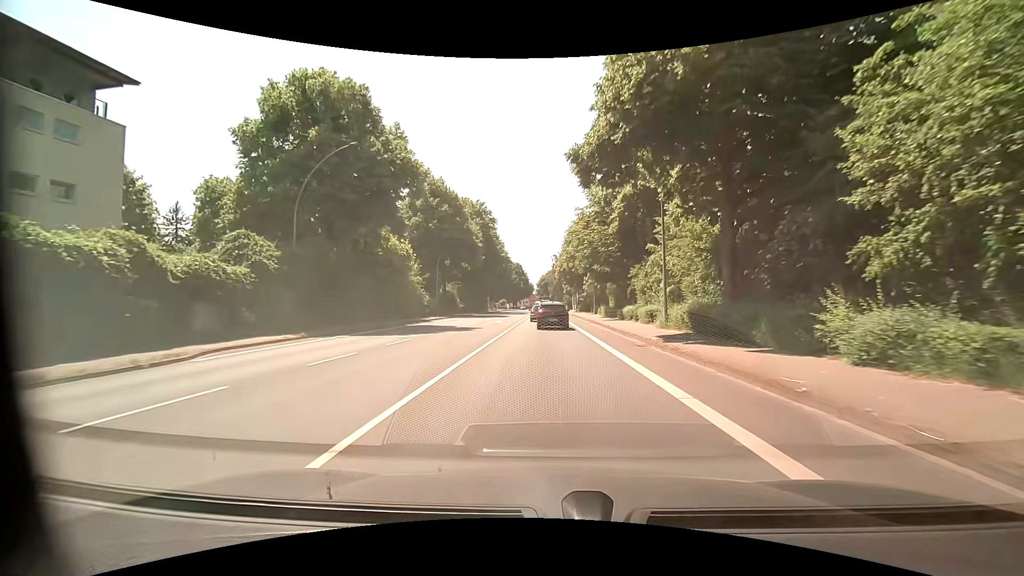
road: primary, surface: asphalt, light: Day
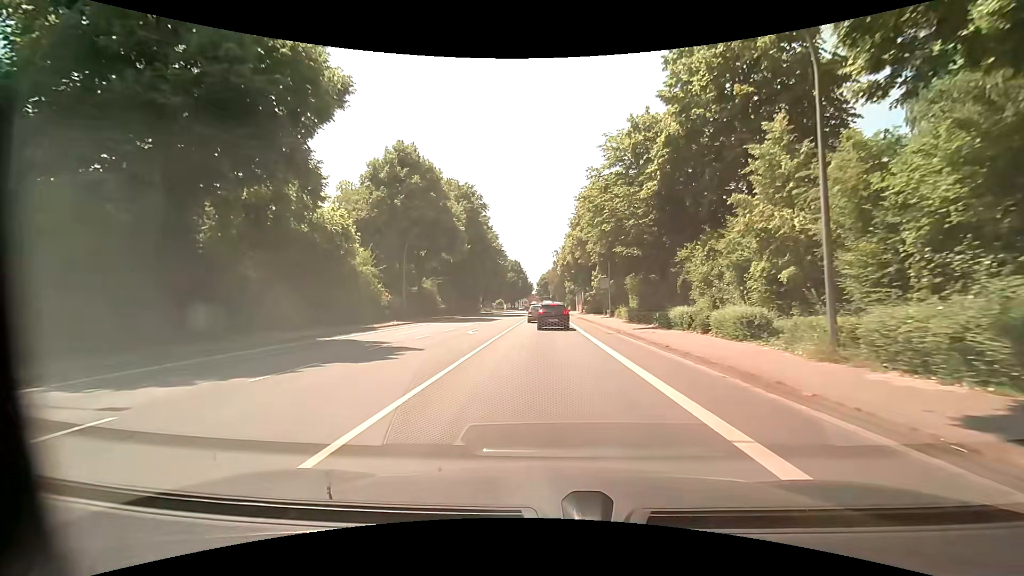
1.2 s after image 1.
(0.0, +14.4) m; 0°
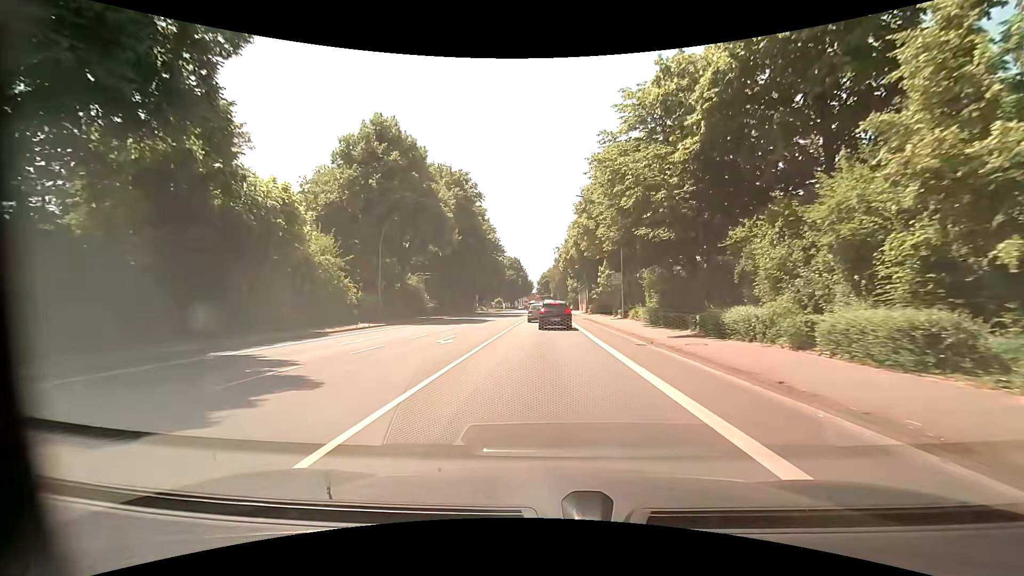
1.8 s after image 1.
(0.0, +7.2) m; 0°
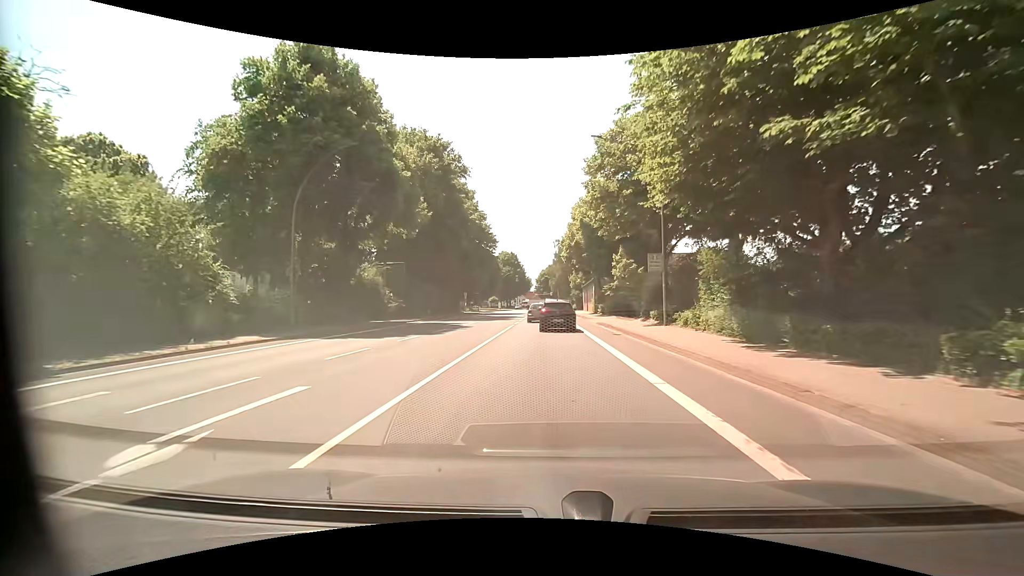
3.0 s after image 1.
(+0.1, +13.7) m; 0°
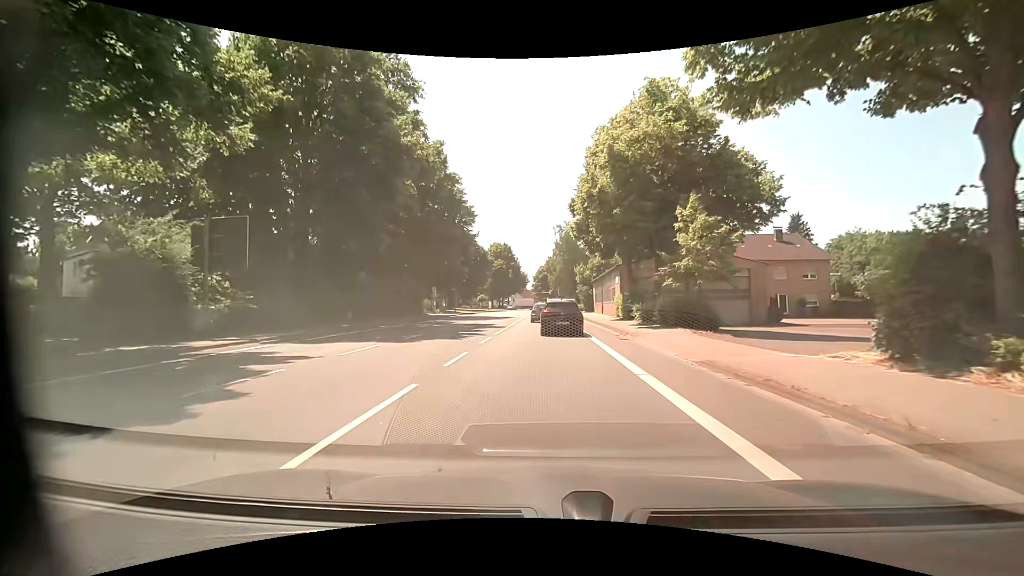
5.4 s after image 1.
(0.0, +22.9) m; 0°
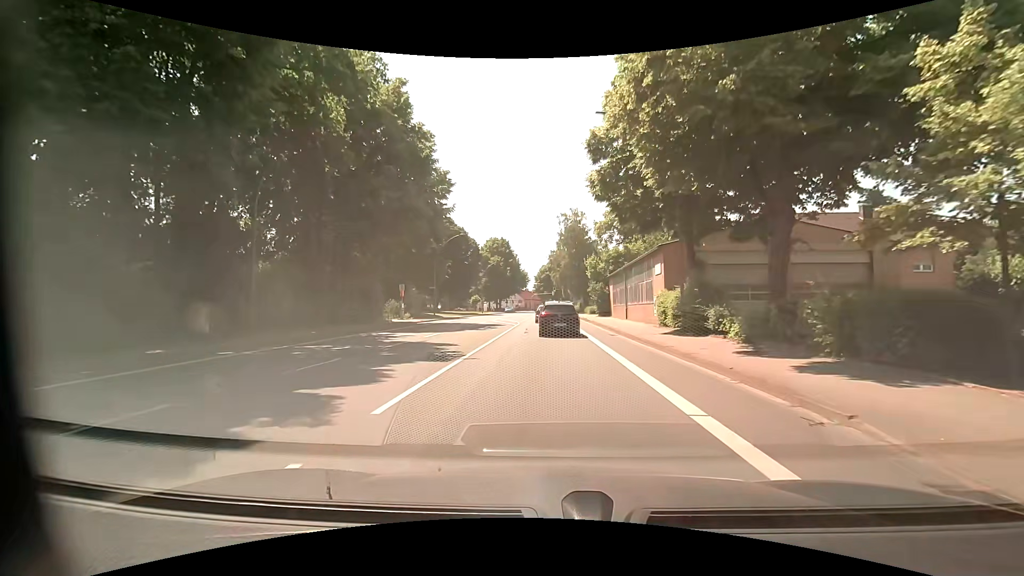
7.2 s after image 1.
(0.0, +15.4) m; 0°
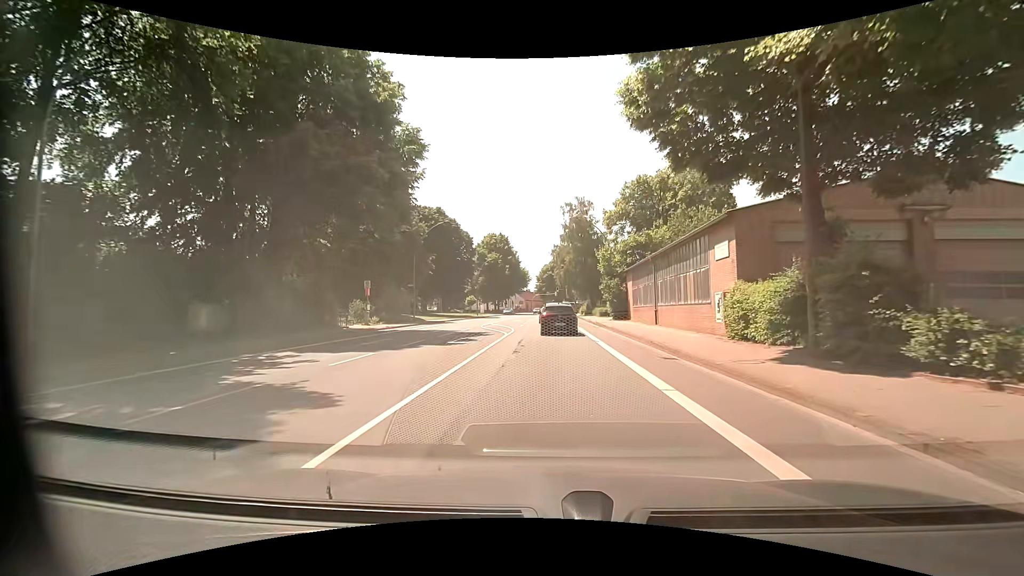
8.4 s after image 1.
(-0.1, +10.2) m; -1°
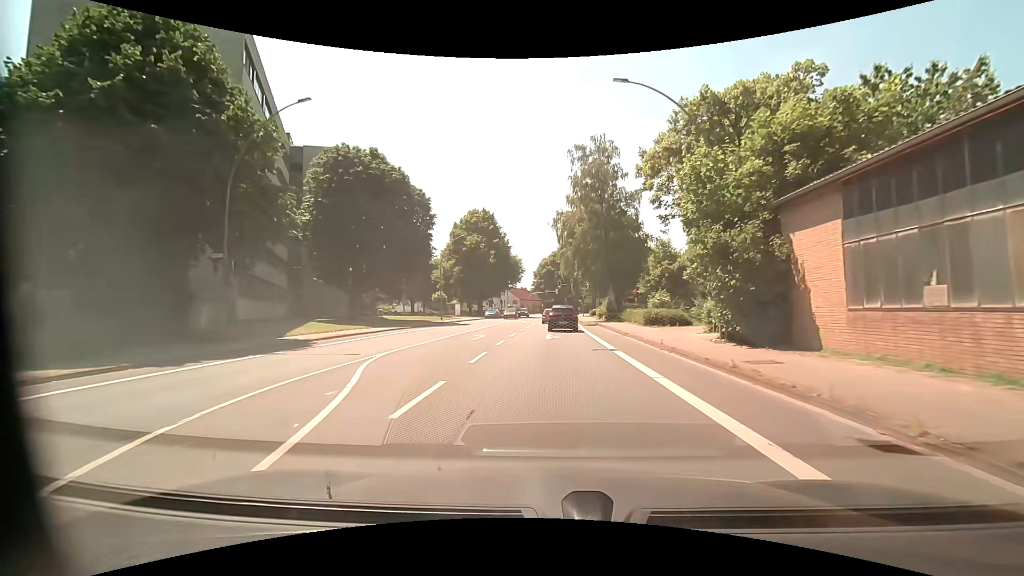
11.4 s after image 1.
(0.0, +29.2) m; +1°
(0, +10) (0, +20) (0, +30) (0, +40) (0, +50) (+1, +60) (+1, +70) (+2, +80) (+2, +90) (+3, +100) m
